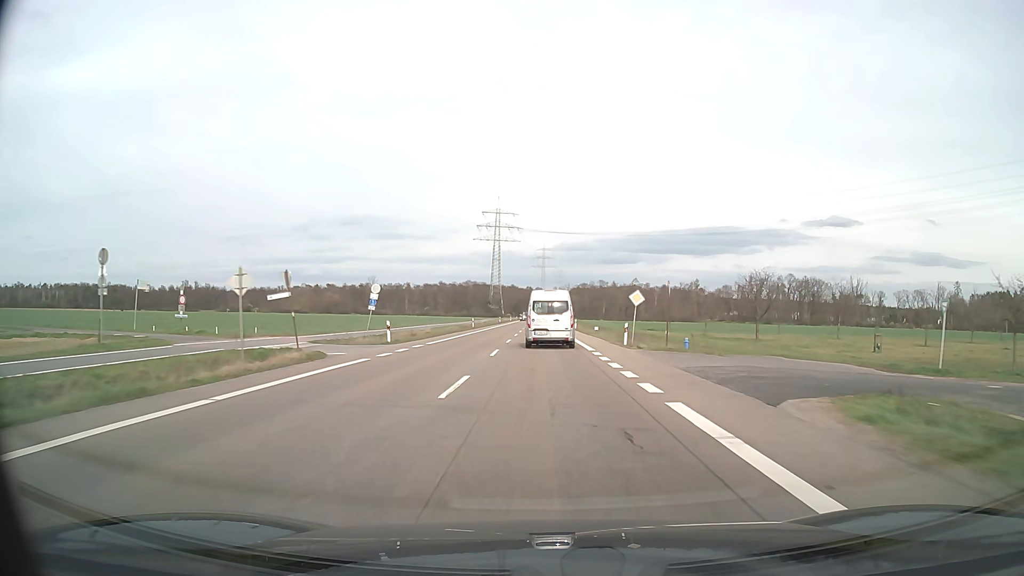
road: secondary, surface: asphalt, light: Day
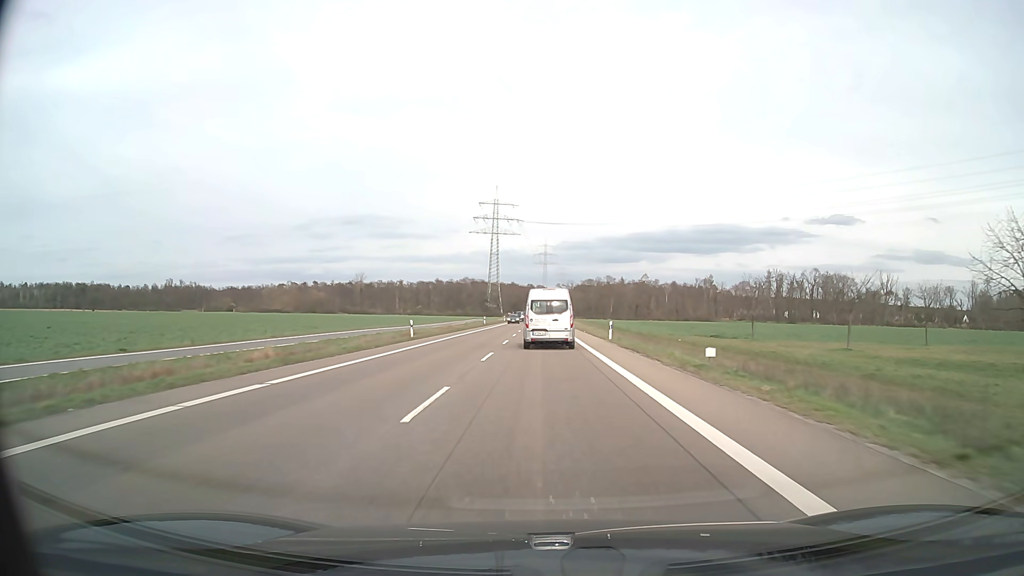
(0.0, +36.6) m; 0°
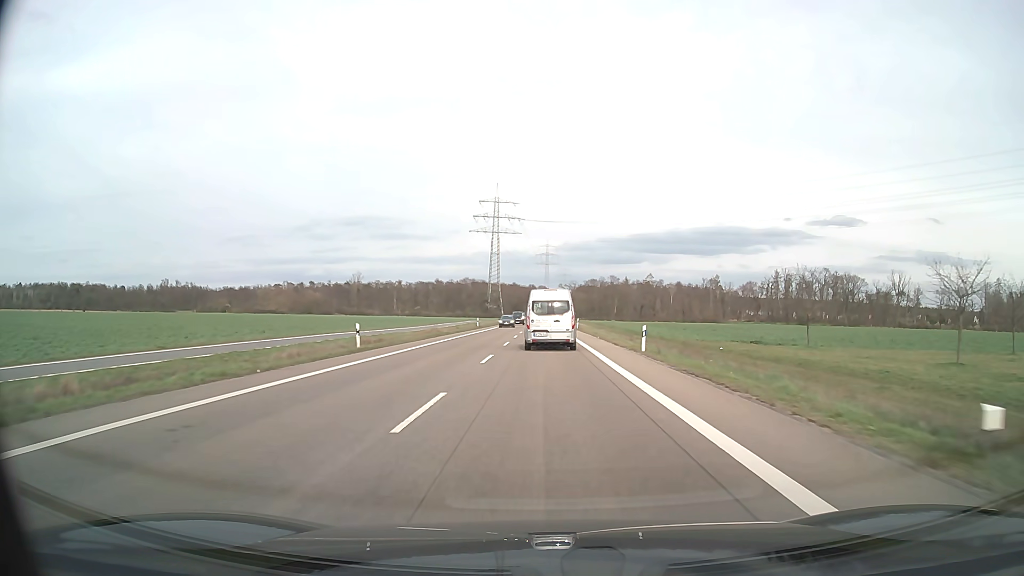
(0.0, +12.0) m; 0°
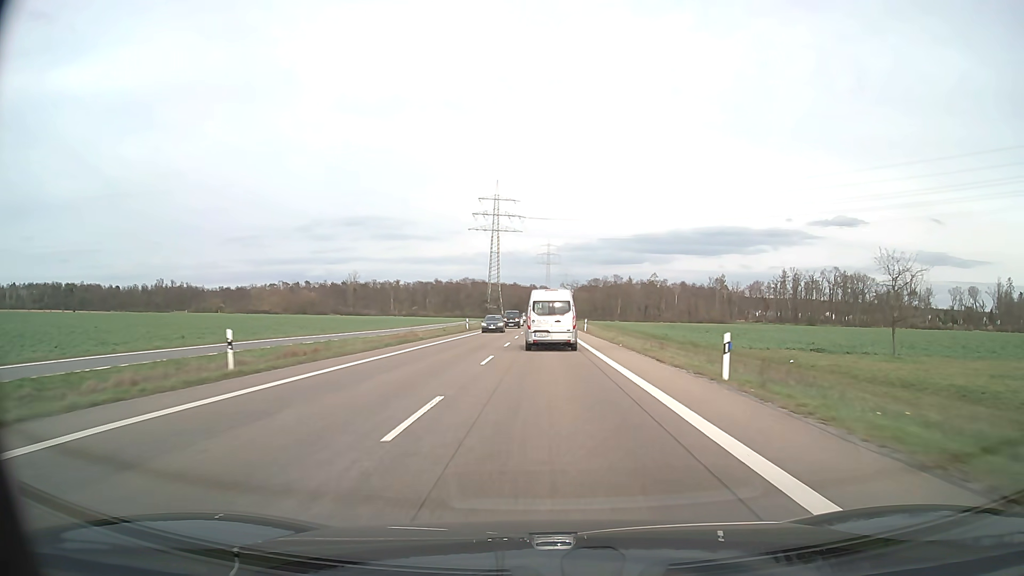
(0.0, +11.9) m; 0°
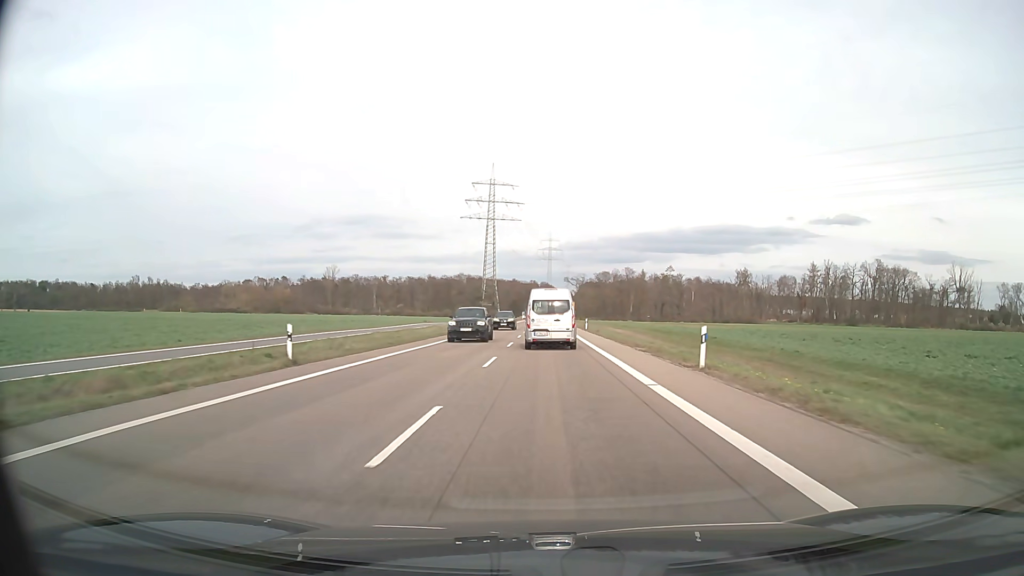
(-0.1, +46.7) m; 0°
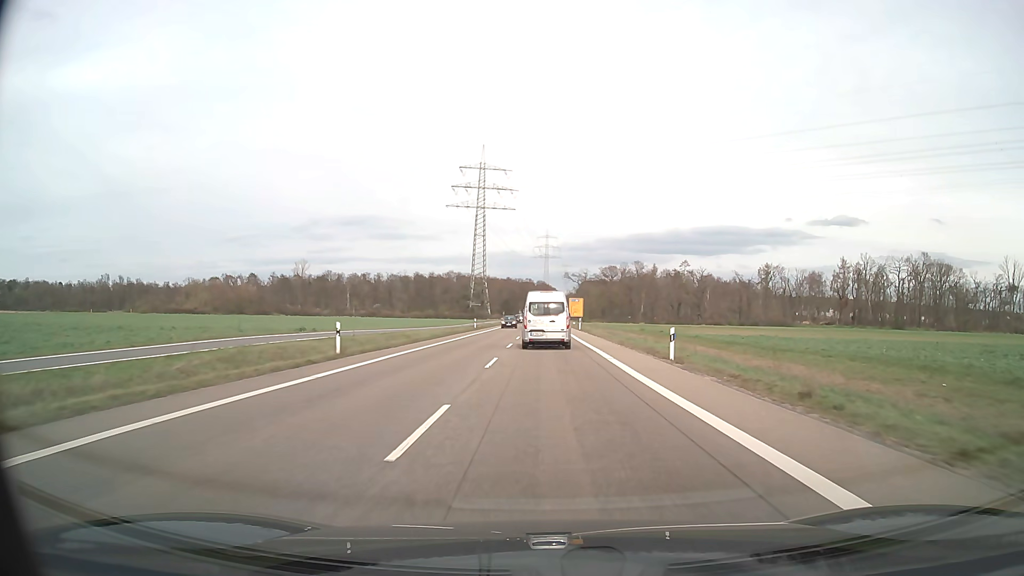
(0.0, +45.1) m; 0°
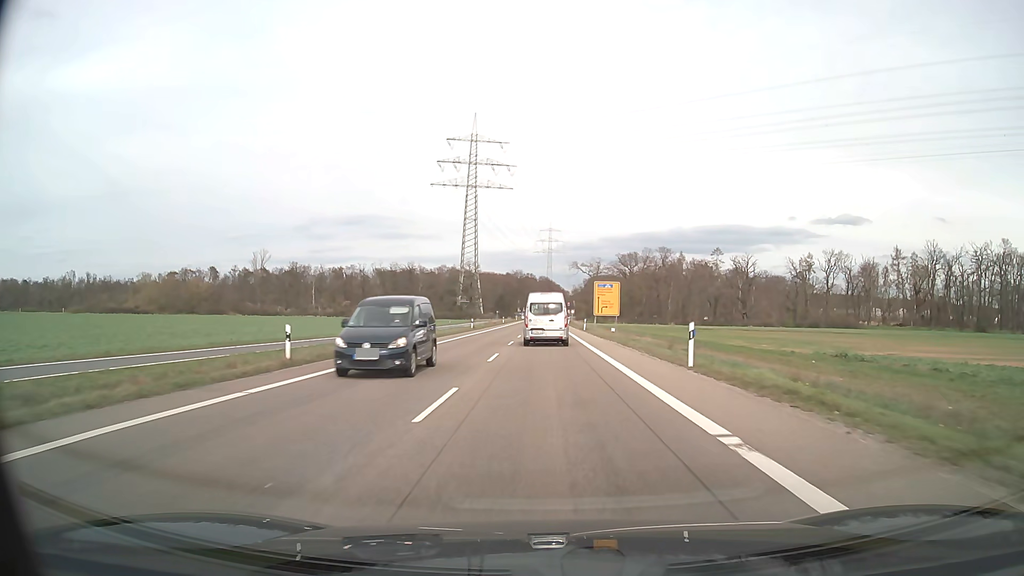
(+0.2, +54.7) m; 0°
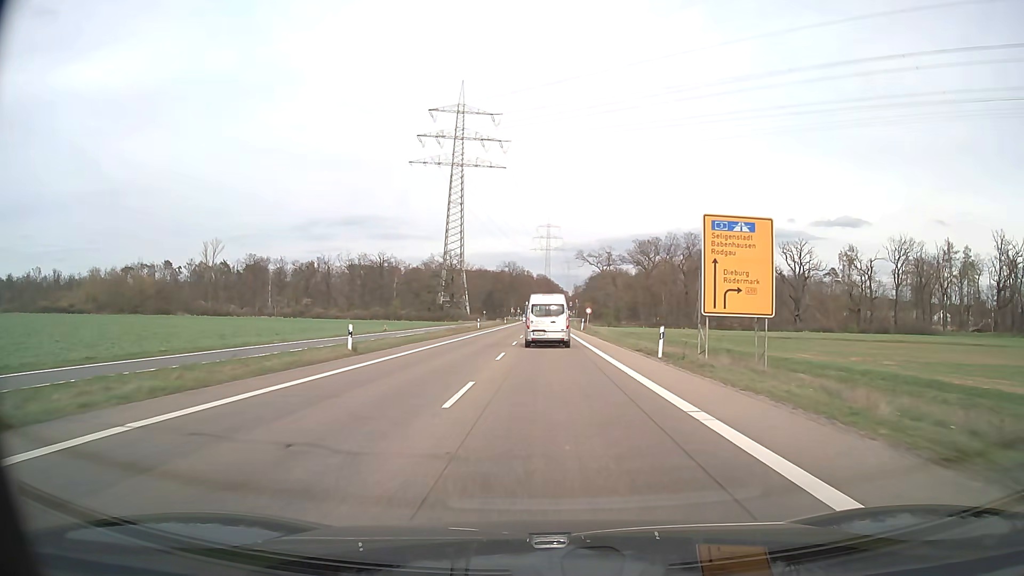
(0.0, +44.1) m; 0°
